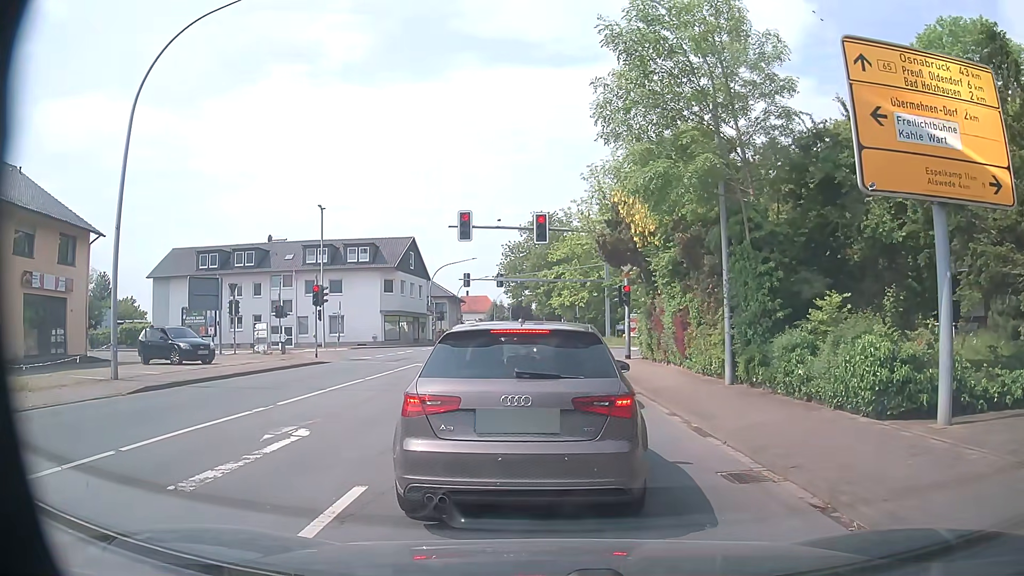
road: primary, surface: asphalt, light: Day
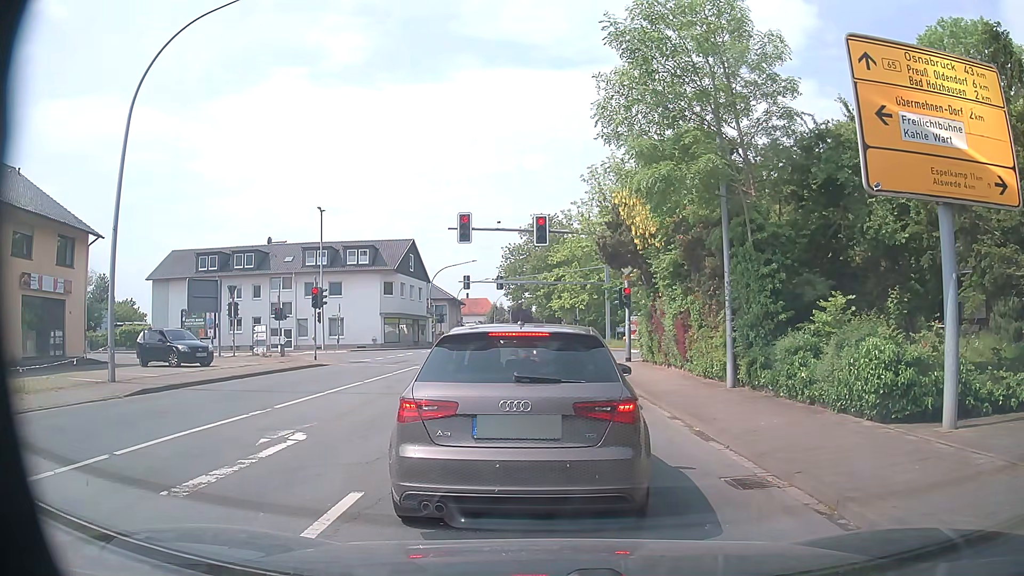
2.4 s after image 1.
(0.0, +0.3) m; 0°
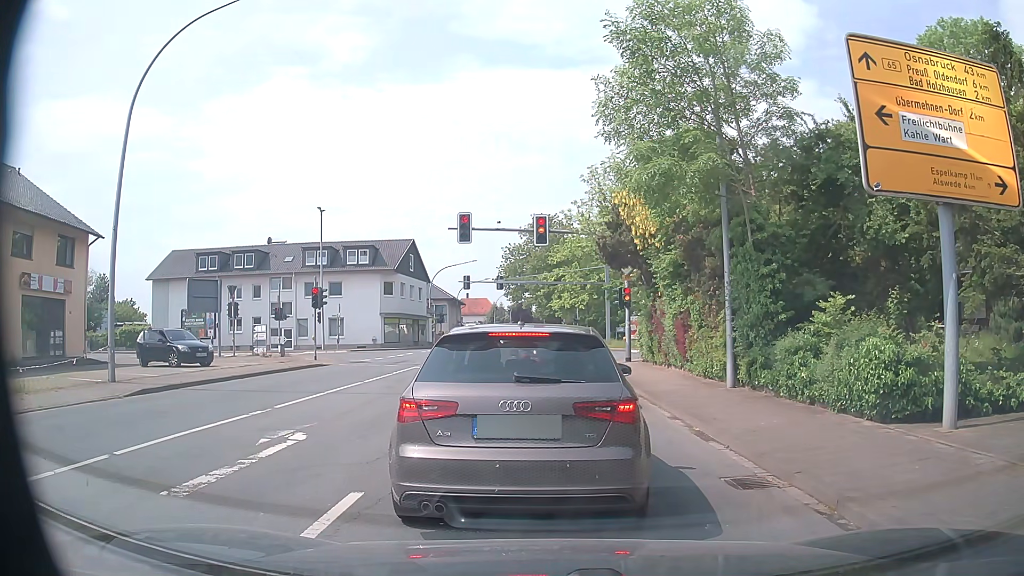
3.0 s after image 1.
(0.0, 0.0) m; 0°
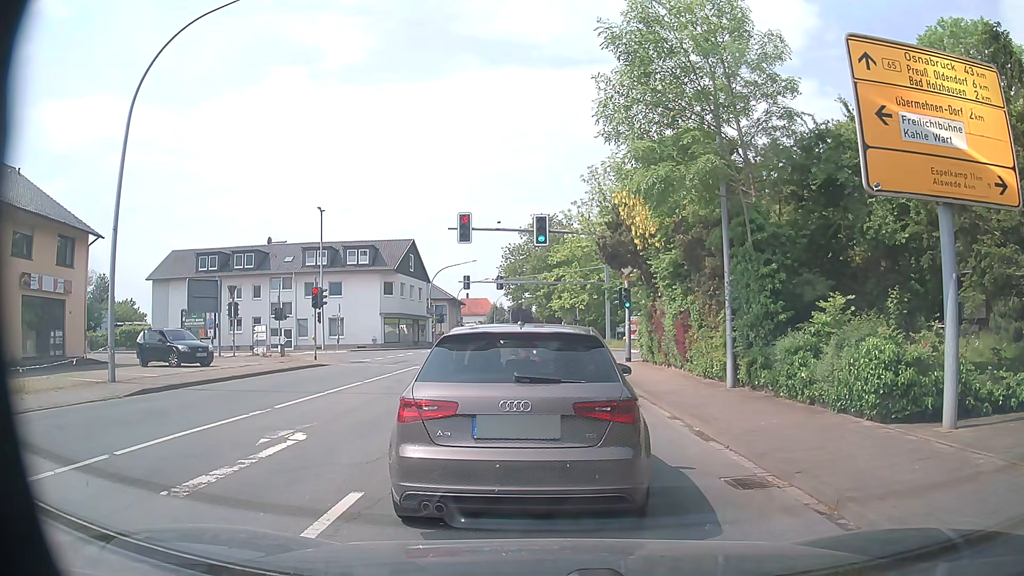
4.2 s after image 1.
(0.0, 0.0) m; 0°
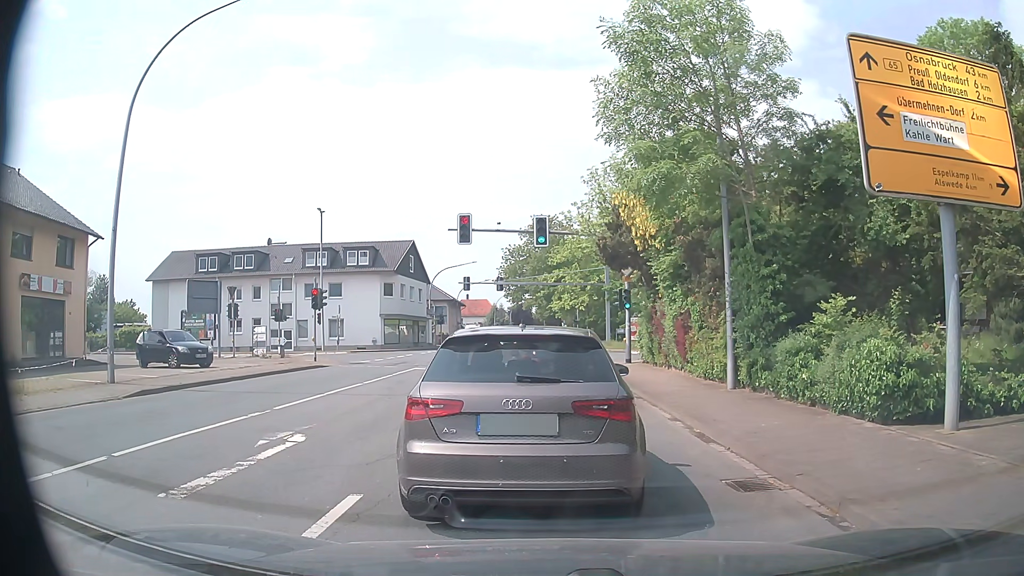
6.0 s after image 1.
(0.0, 0.0) m; 0°
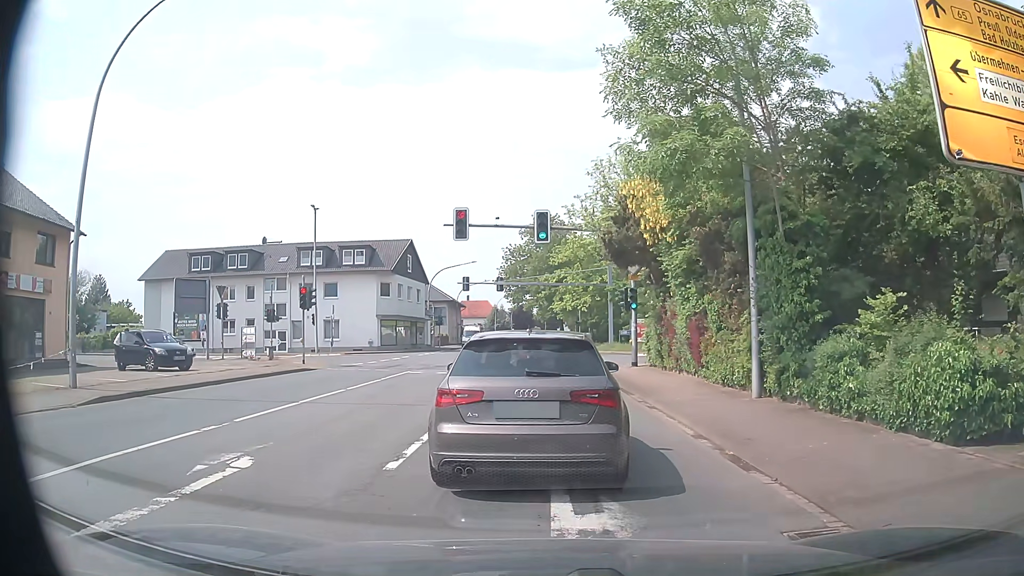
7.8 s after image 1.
(0.0, +1.9) m; +1°
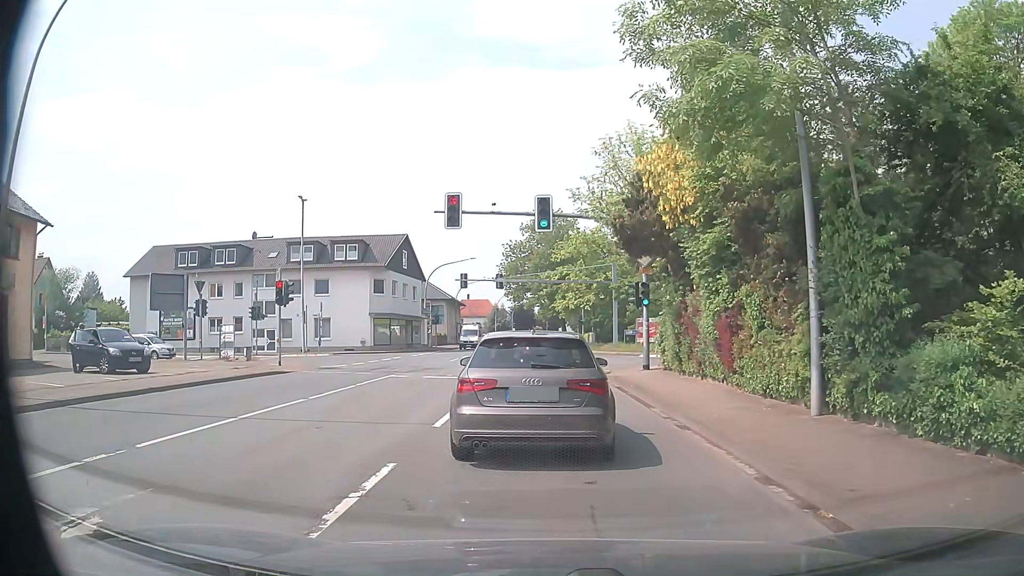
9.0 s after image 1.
(-0.1, +3.1) m; -1°
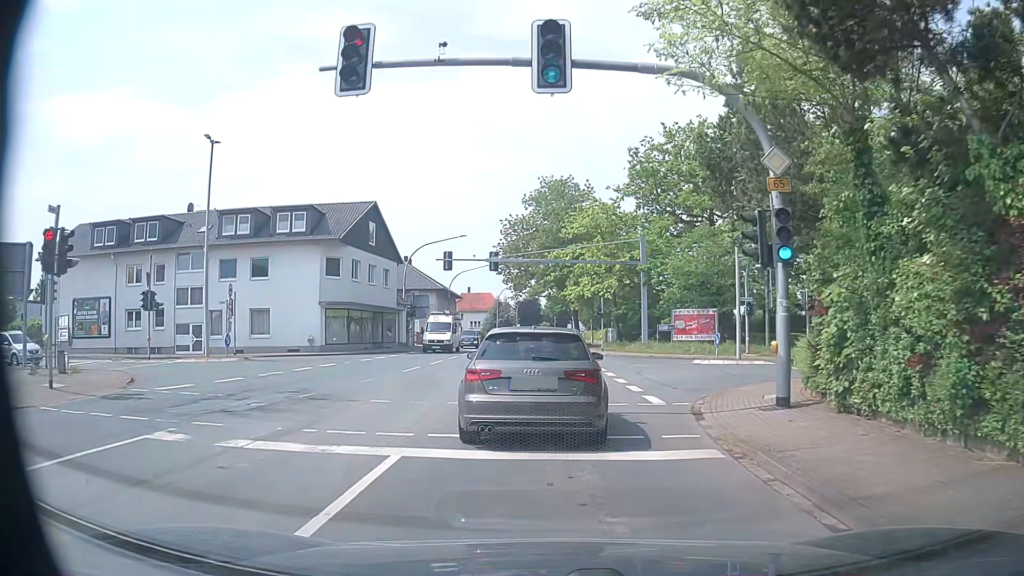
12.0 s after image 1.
(-0.2, +14.8) m; -1°
(0, +10) (0, +20) (0, +30) (0, +40) (0, +50) (0, +60) (0, +70) (0, +80) (0, +90) (0, +100) m
